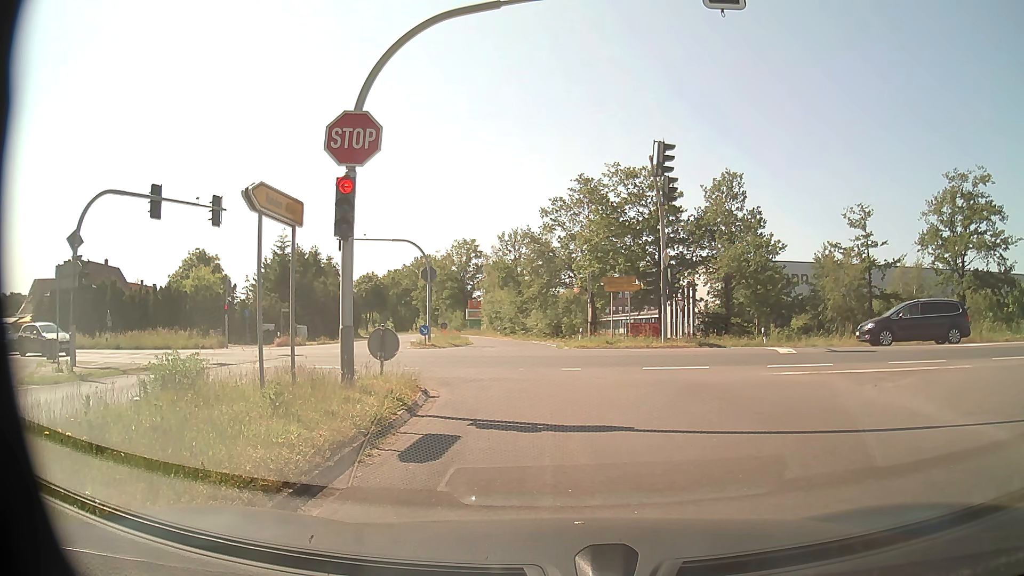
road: tertiary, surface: asphalt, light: Day
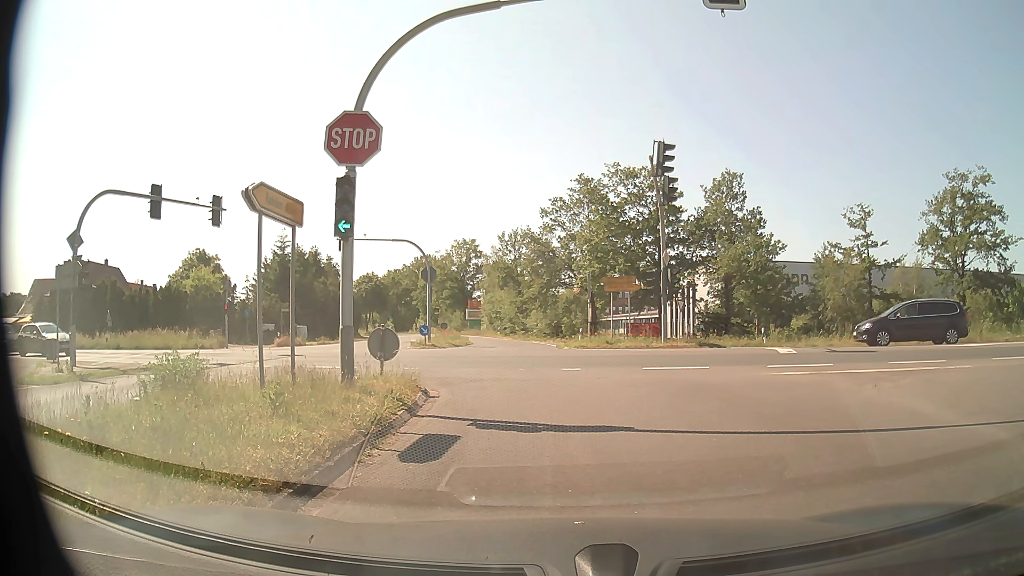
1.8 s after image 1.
(0.0, 0.0) m; 0°
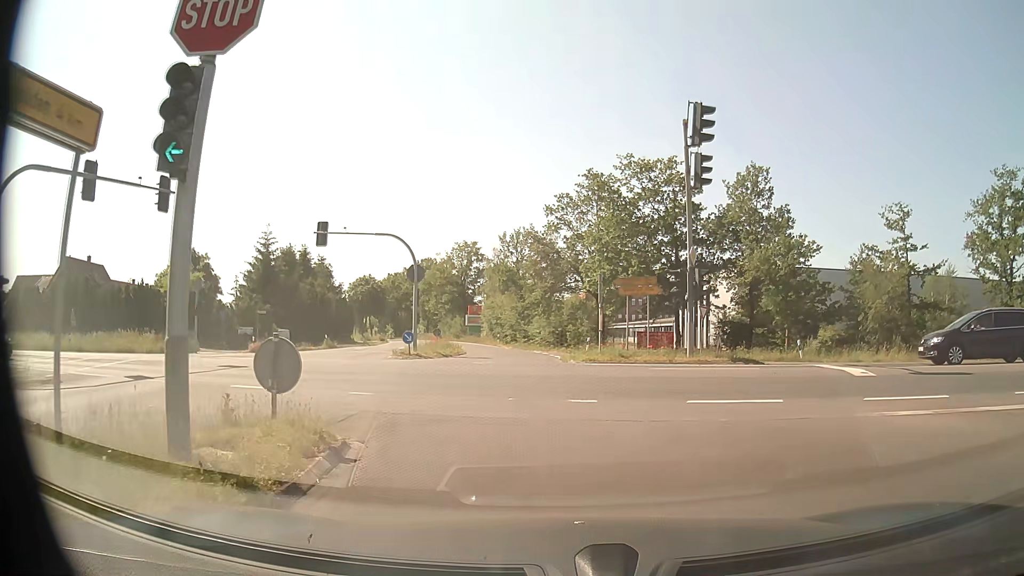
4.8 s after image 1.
(-0.1, +5.4) m; -1°
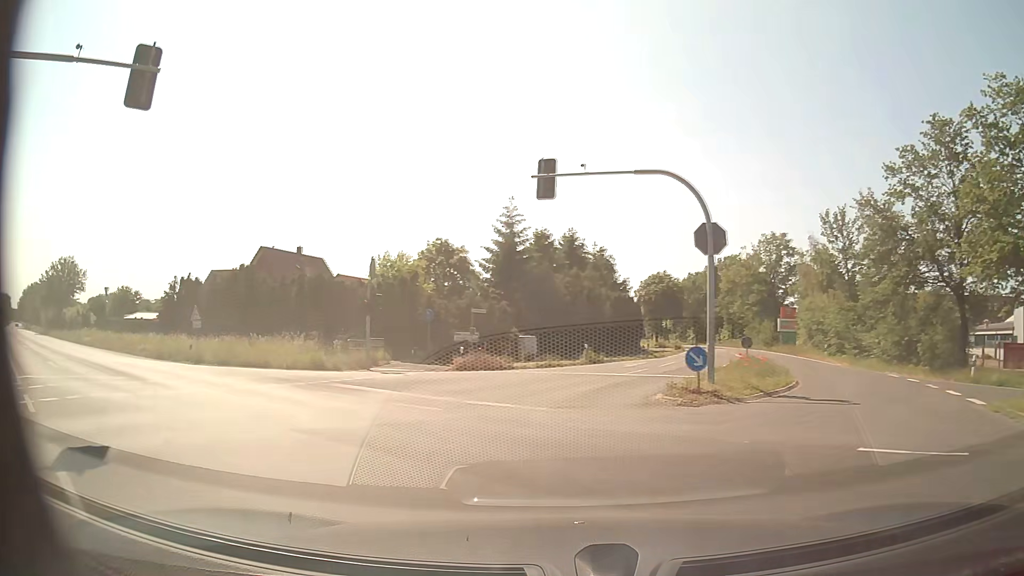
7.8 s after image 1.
(-2.1, +15.8) m; -24°
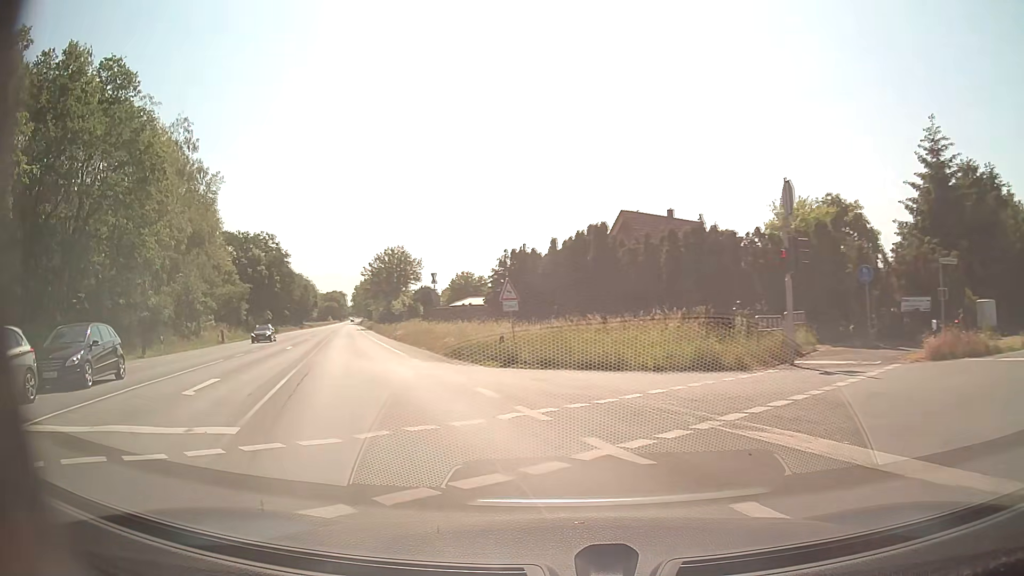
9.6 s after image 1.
(-3.4, +11.3) m; -33°
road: secondary
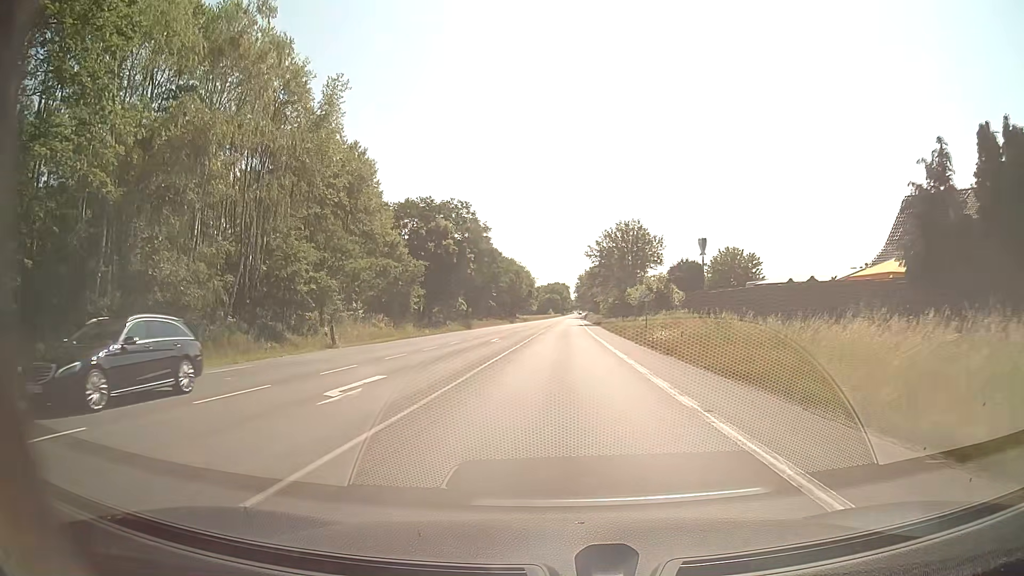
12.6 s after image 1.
(-7.3, +26.7) m; -19°
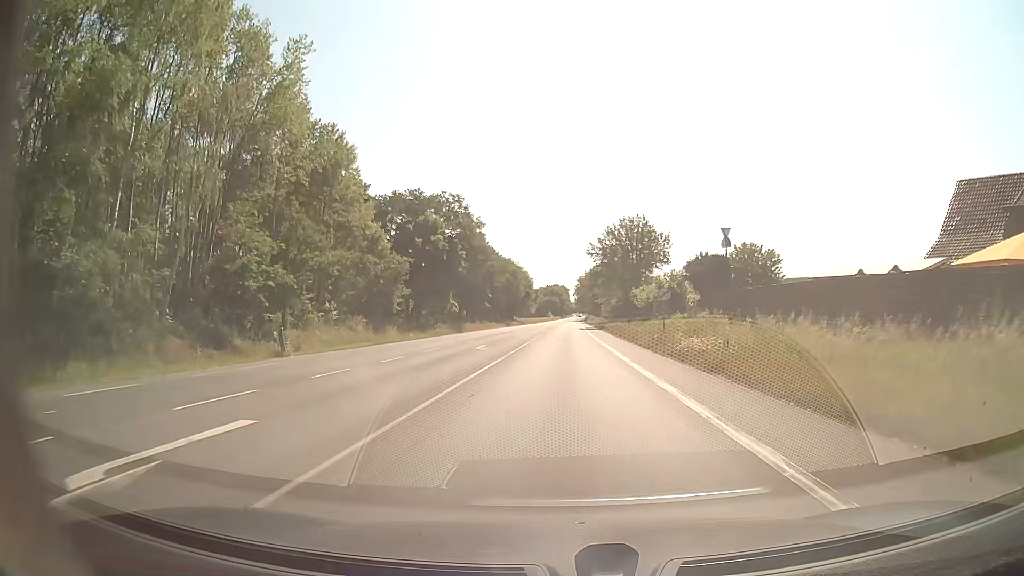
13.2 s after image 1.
(0.0, +6.9) m; 0°
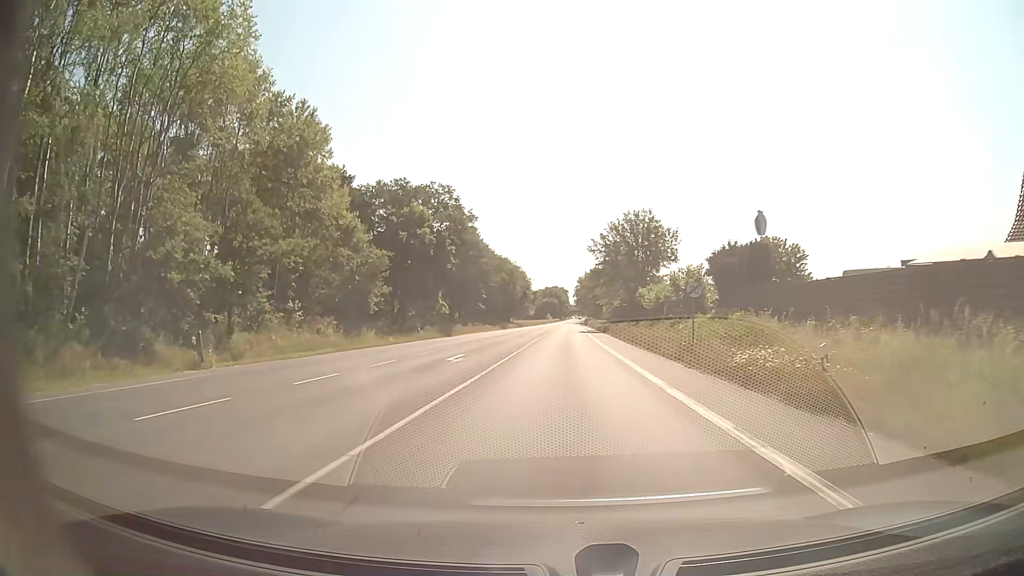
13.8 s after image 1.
(0.0, +7.3) m; 0°
(0, +10) (0, +20) (0, +30) (0, +40) (0, +50) (+1, +60) (+1, +70) (+1, +80) (+1, +90) (+1, +100) m
